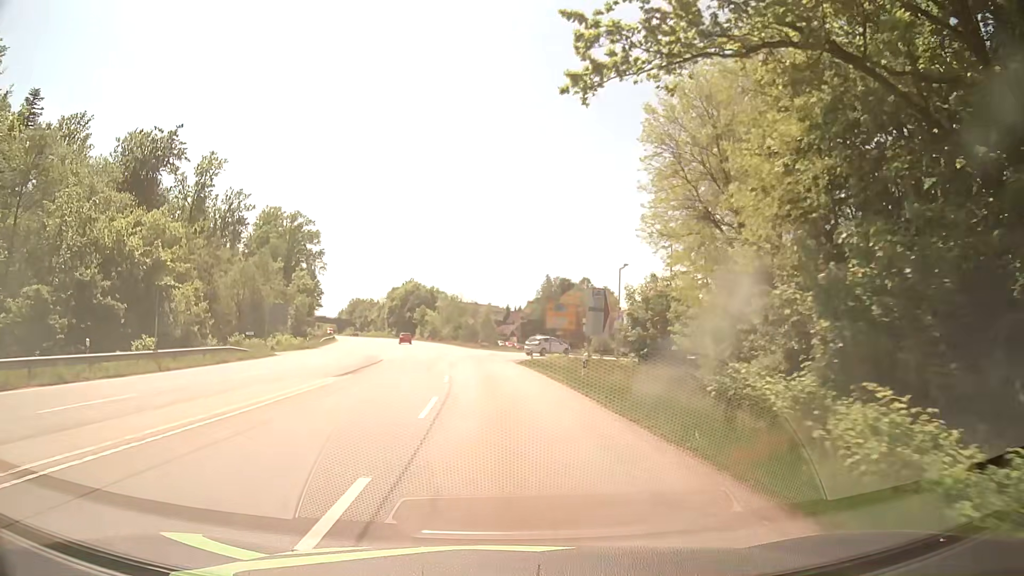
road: secondary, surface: asphalt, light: Day
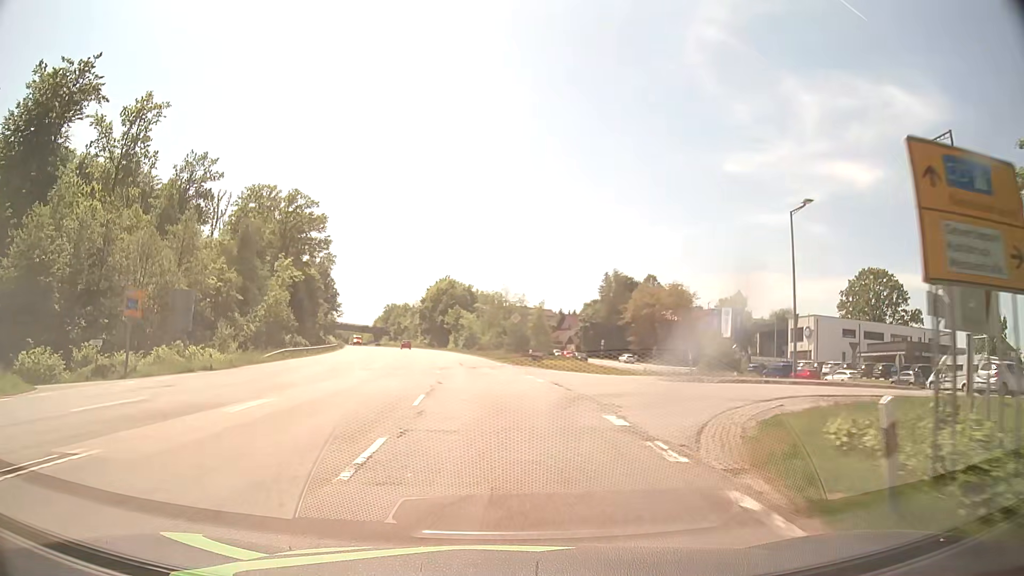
(-1.2, +32.9) m; -4°
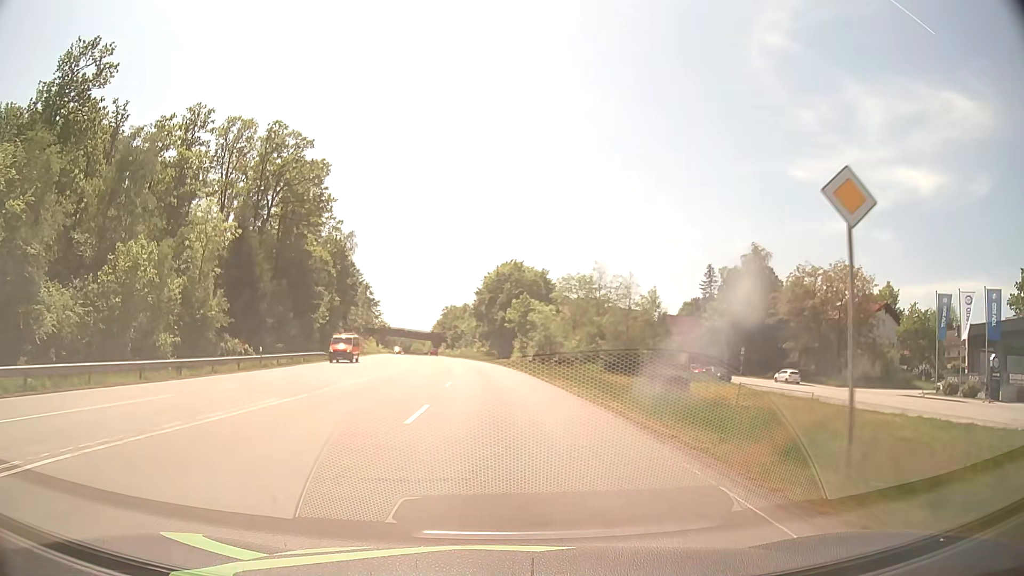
(-2.4, +42.6) m; -6°
(0, +10) (0, +20) (-1, +30) (-1, +40) (-2, +50) (-3, +60) (-4, +70) (-5, +80) (-7, +90) (-8, +100) m
